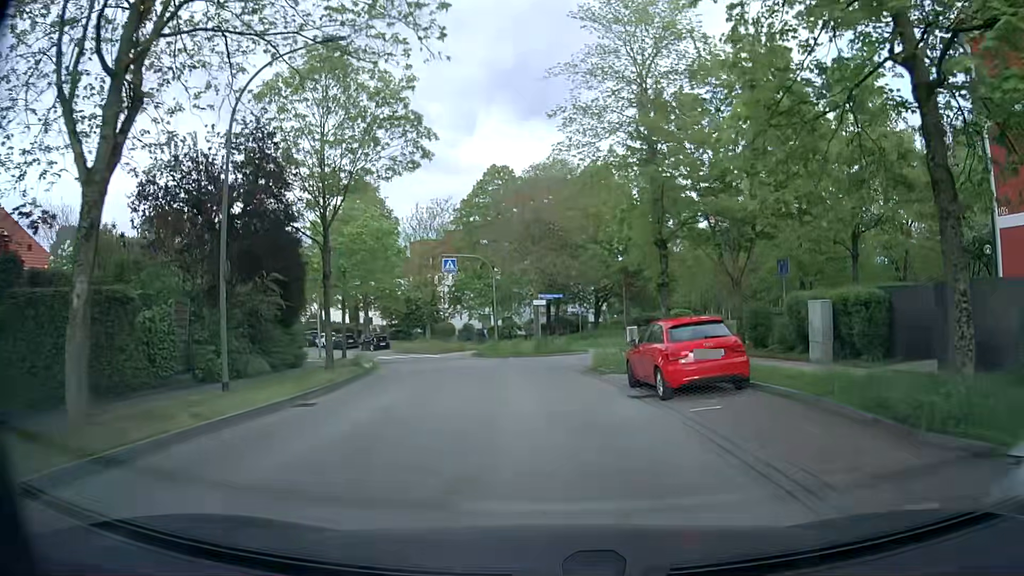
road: residential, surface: asphalt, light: Day
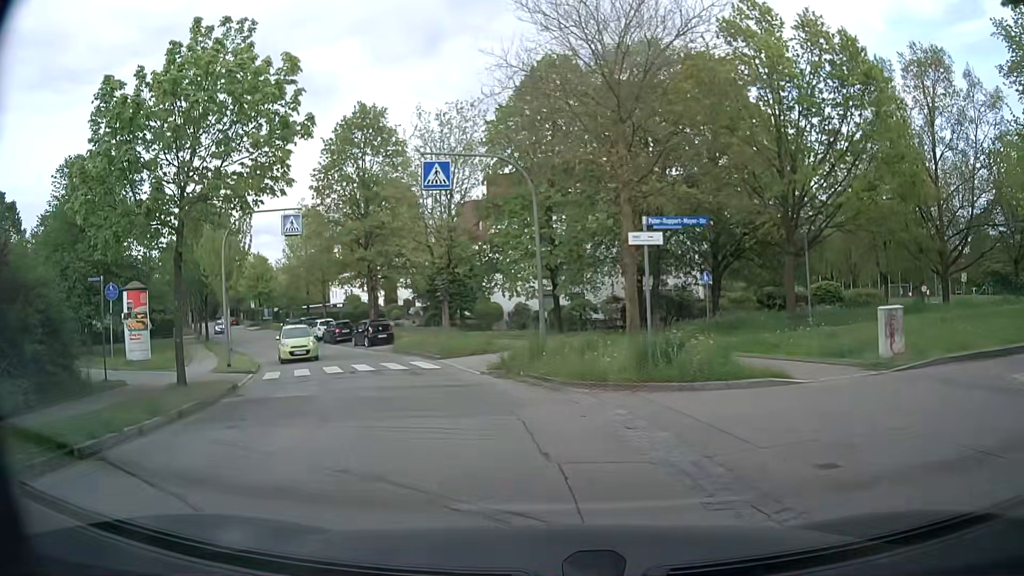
(-0.9, +20.6) m; -5°
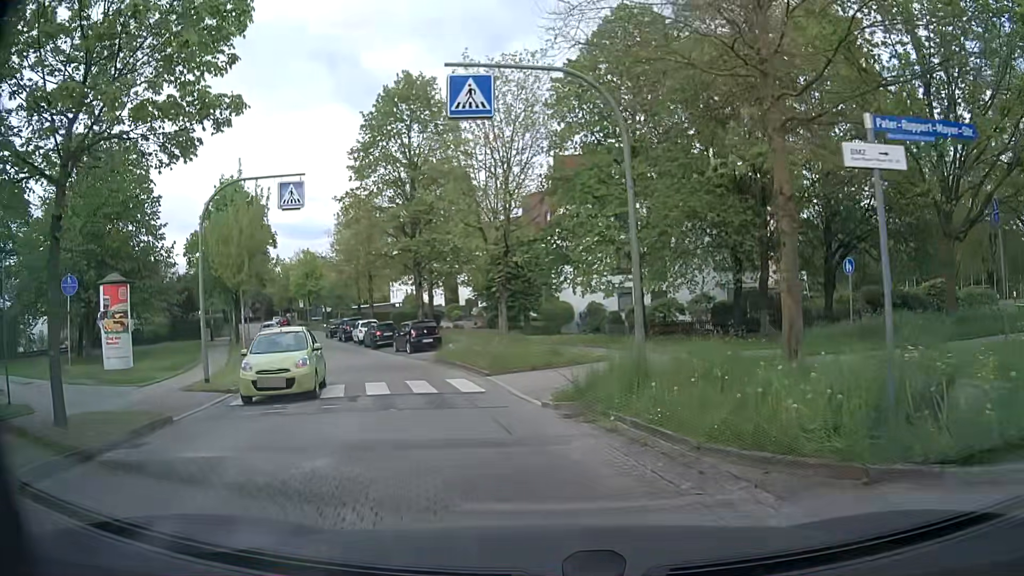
(-0.5, +6.4) m; -7°
(-1, +10) (-4, +20) (-8, +29) (-12, +38) (-17, +47) (-21, +56) (-26, +64) (-31, +73) (-35, +82) (-40, +91) m
